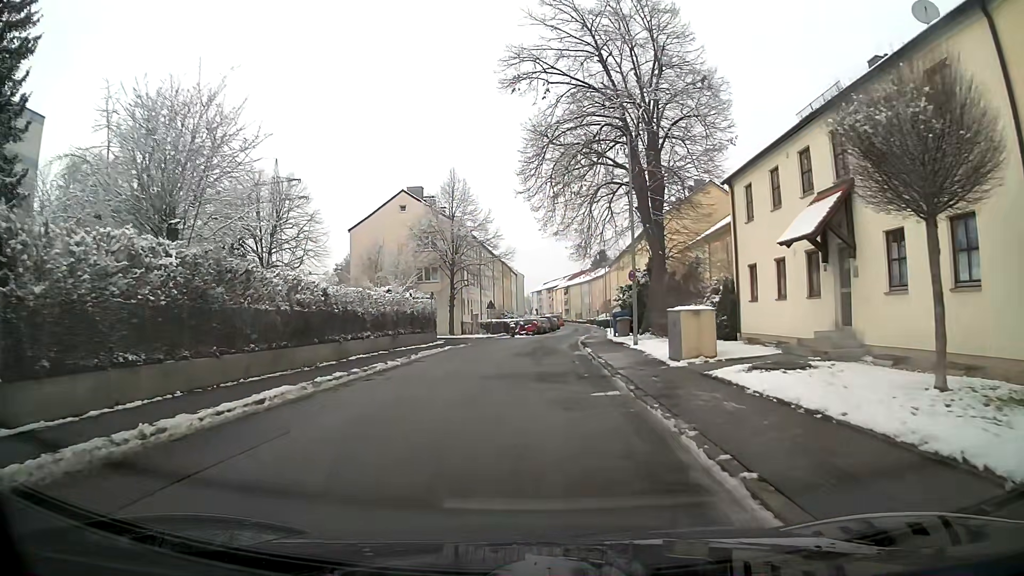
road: residential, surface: asphalt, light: Day
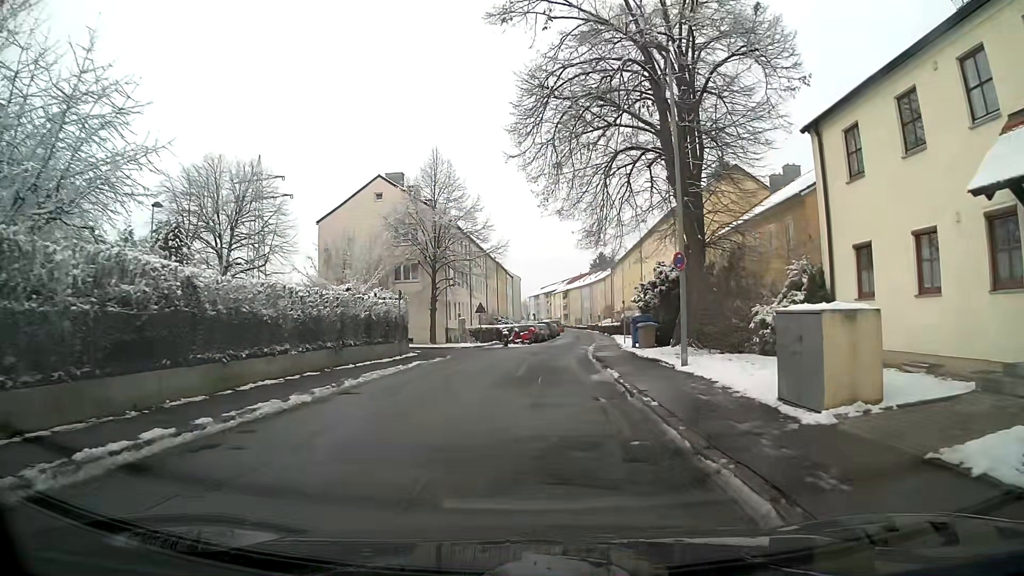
(+0.1, +8.2) m; +1°
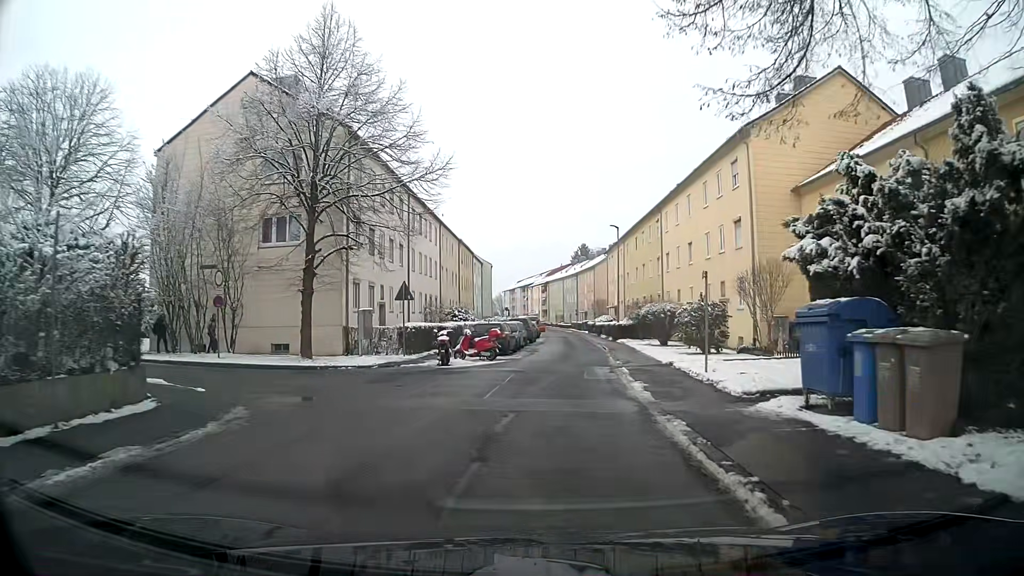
(+0.1, +21.2) m; +2°
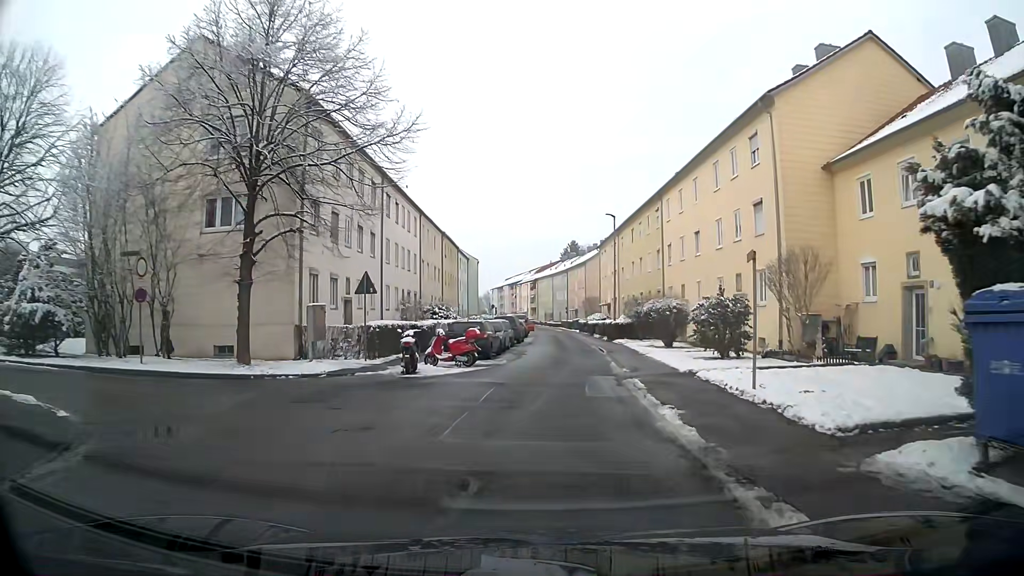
(+0.1, +4.3) m; +2°
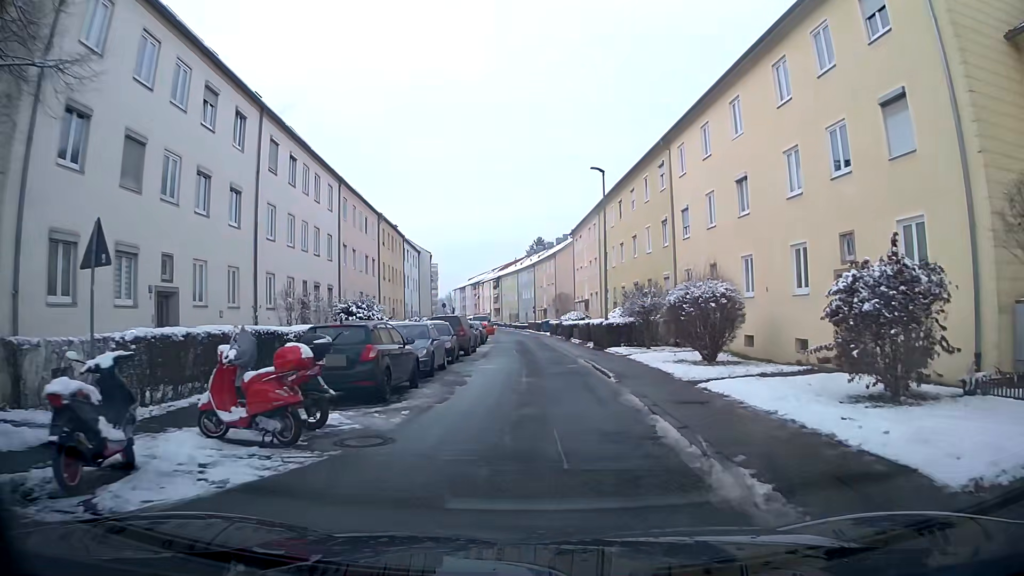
(+0.3, +13.1) m; +2°
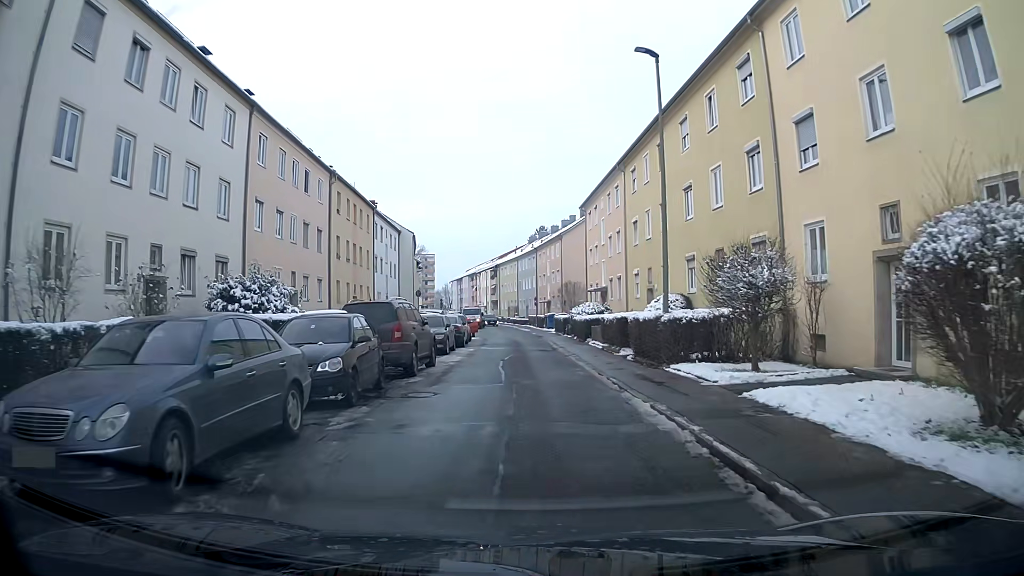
(-0.1, +13.1) m; -1°
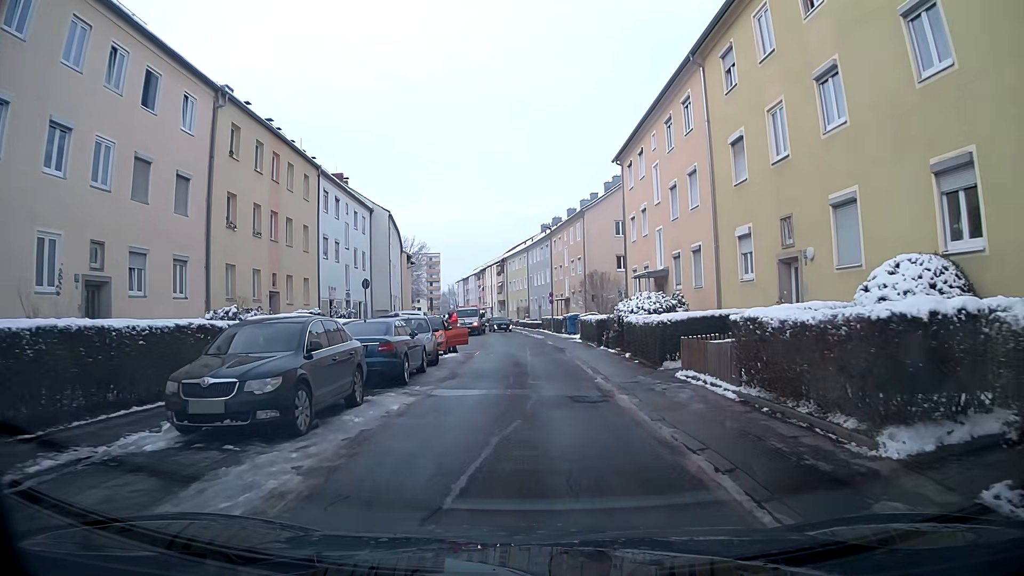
(-0.1, +16.2) m; -1°
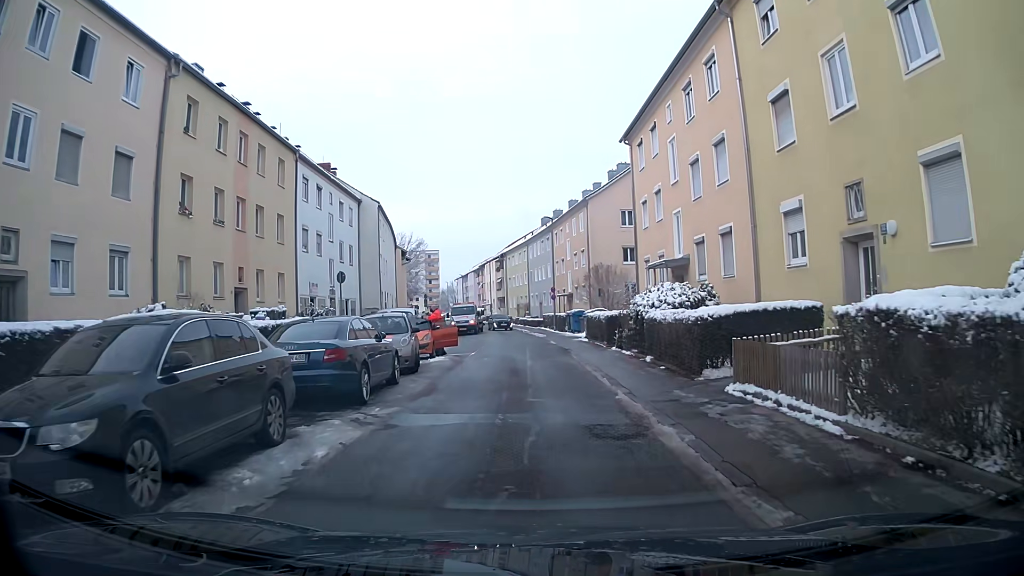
(0.0, +3.6) m; 0°
(0, +10) (0, +20) (0, +30) (-1, +40) (-1, +50) (-3, +60) (-4, +70) (-6, +80) (-8, +89) (-10, +99) m
